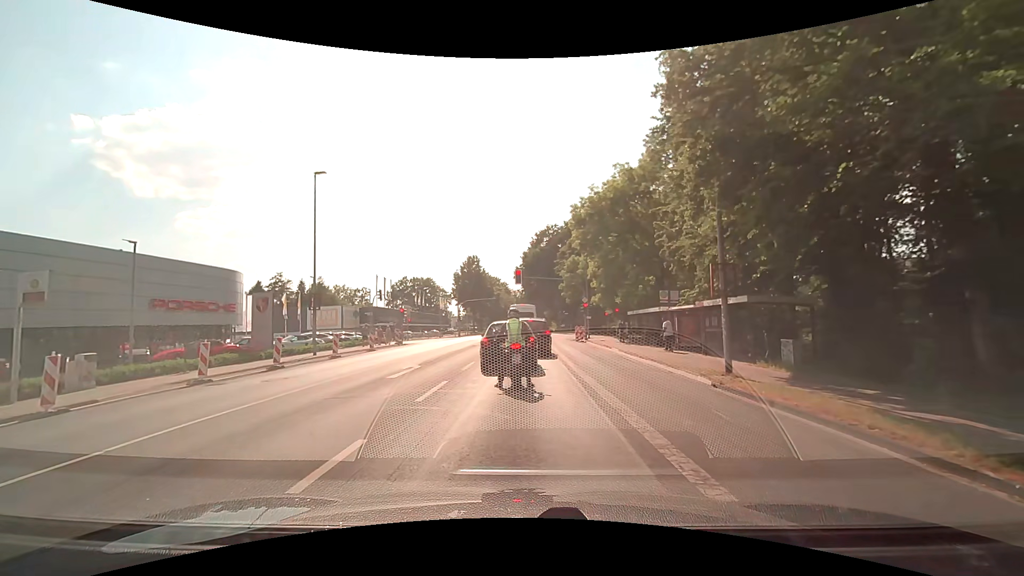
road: secondary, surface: asphalt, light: Day
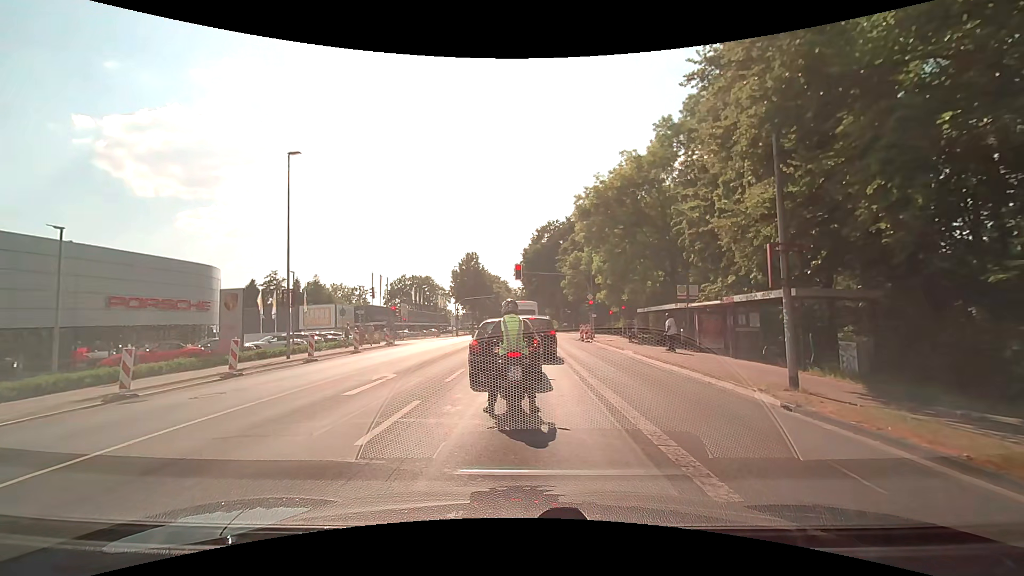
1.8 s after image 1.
(0.0, +3.0) m; -2°
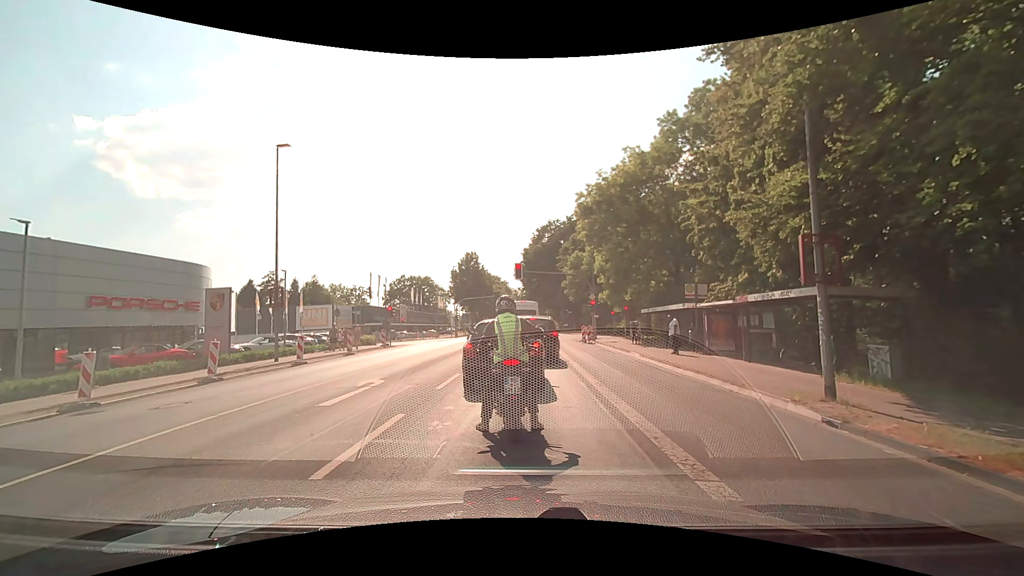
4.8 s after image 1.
(0.0, +1.2) m; 0°
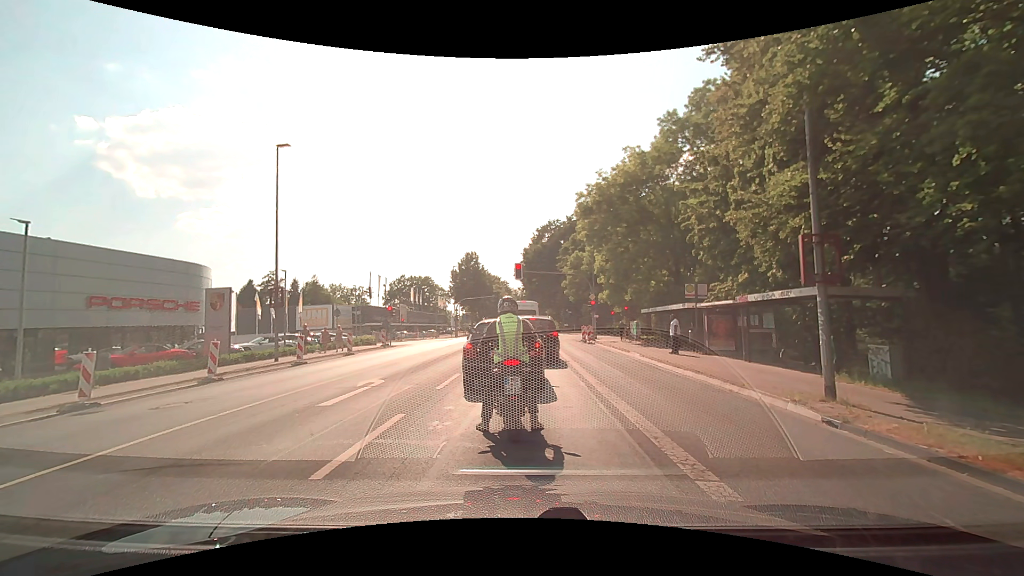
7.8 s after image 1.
(0.0, 0.0) m; 0°
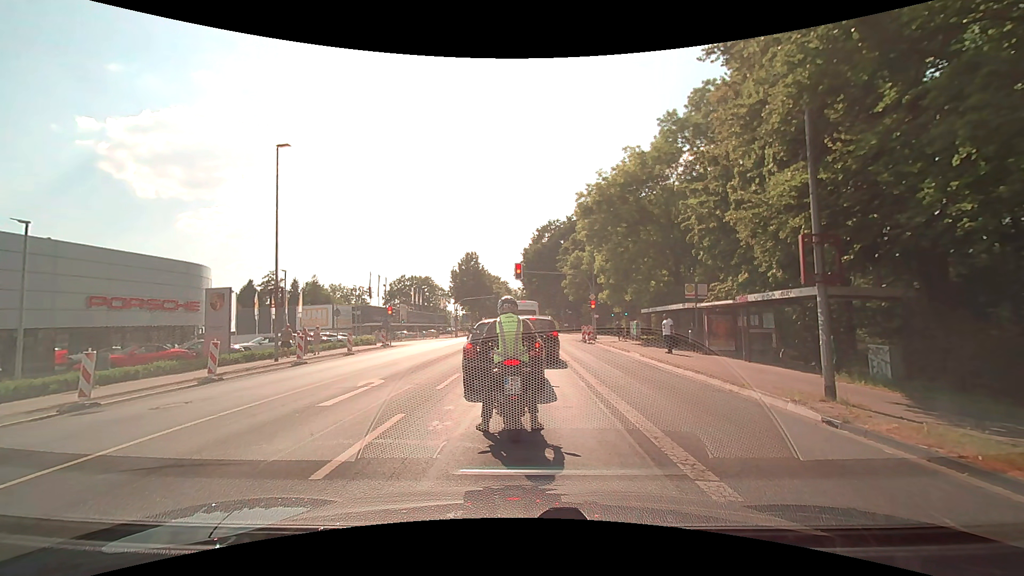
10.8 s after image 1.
(0.0, 0.0) m; 0°
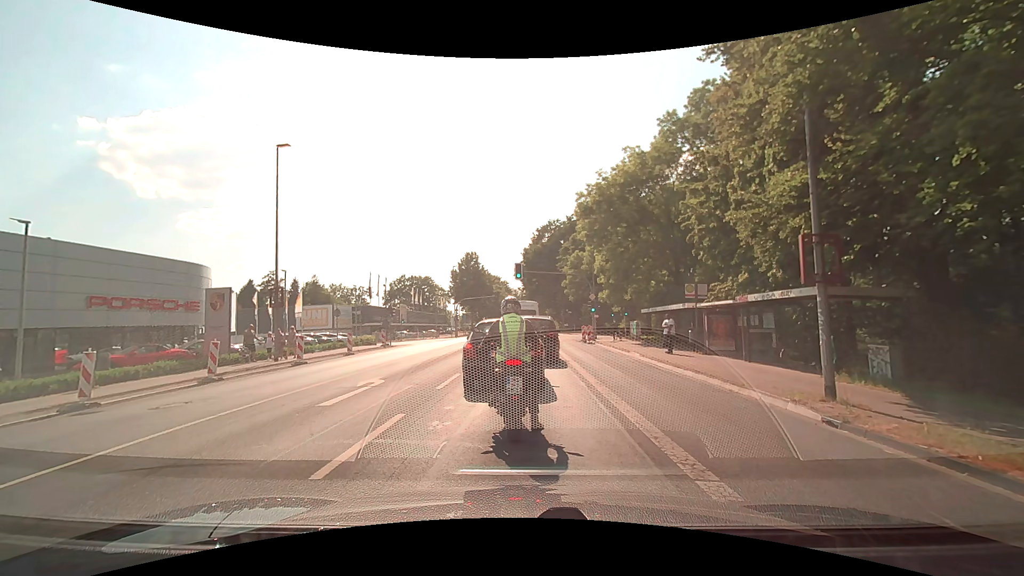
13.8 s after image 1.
(0.0, 0.0) m; 0°
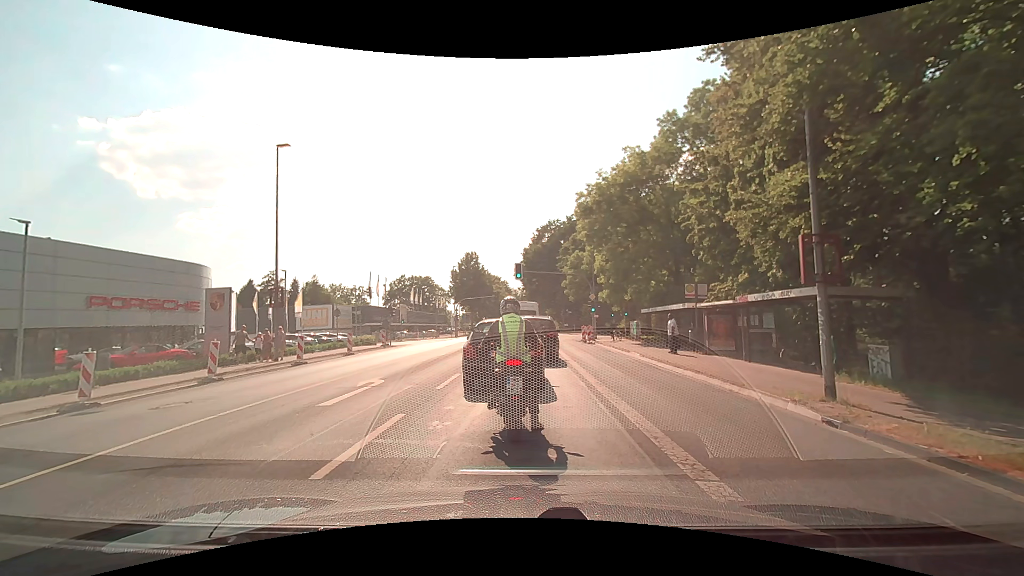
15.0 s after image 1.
(0.0, 0.0) m; 0°
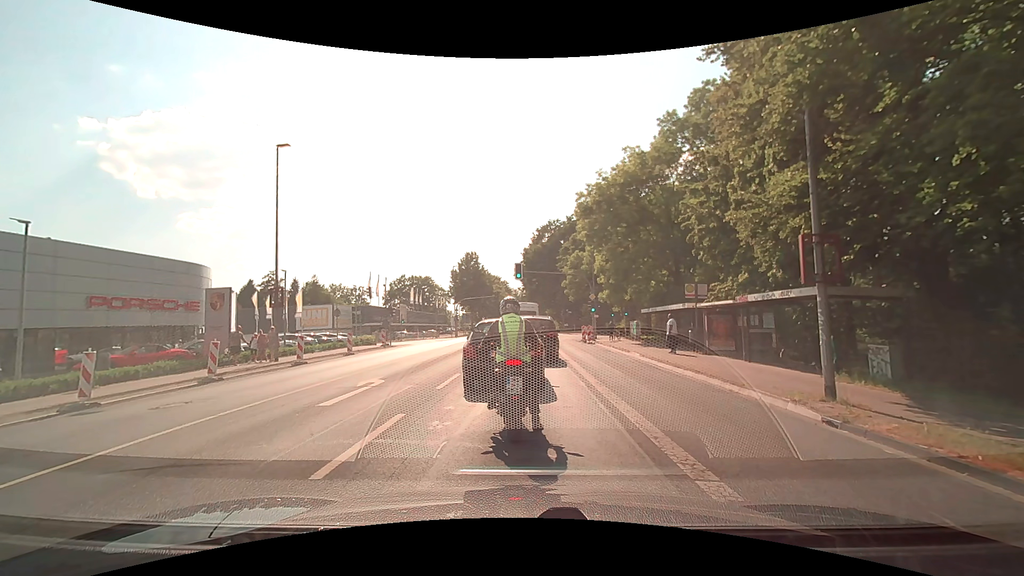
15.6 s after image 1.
(0.0, 0.0) m; 0°
